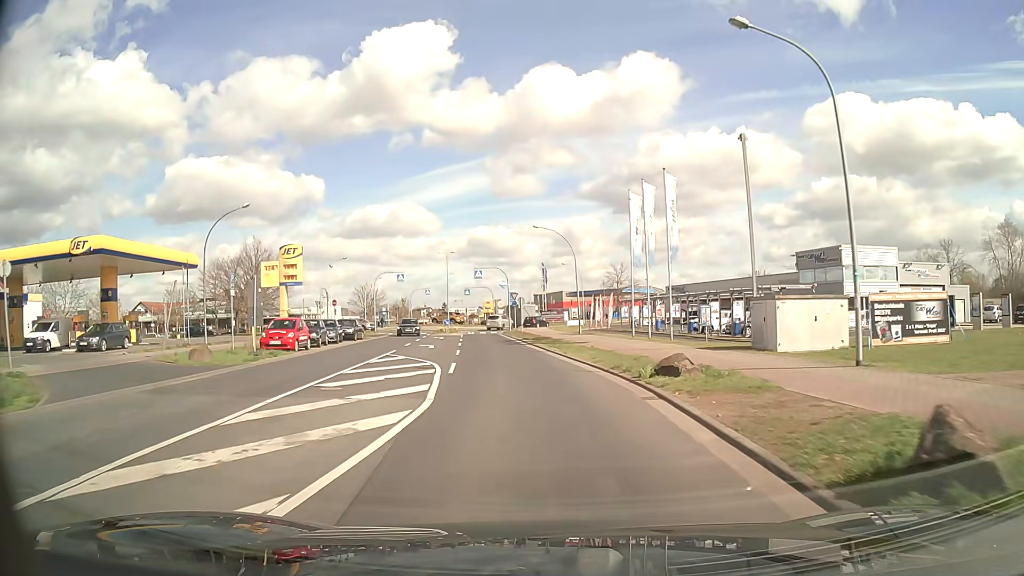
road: tertiary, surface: asphalt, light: Day
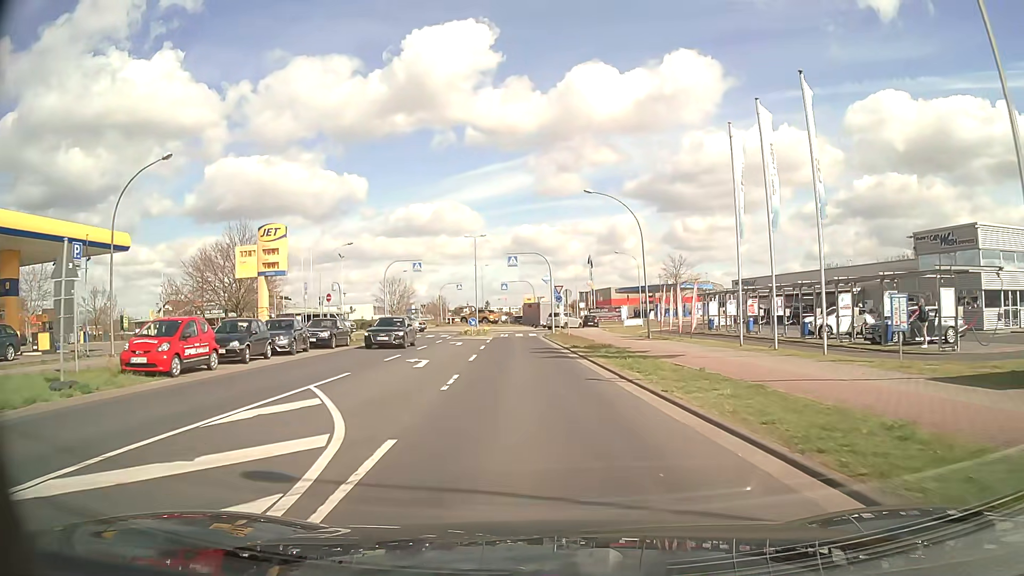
(-0.4, +13.0) m; -4°
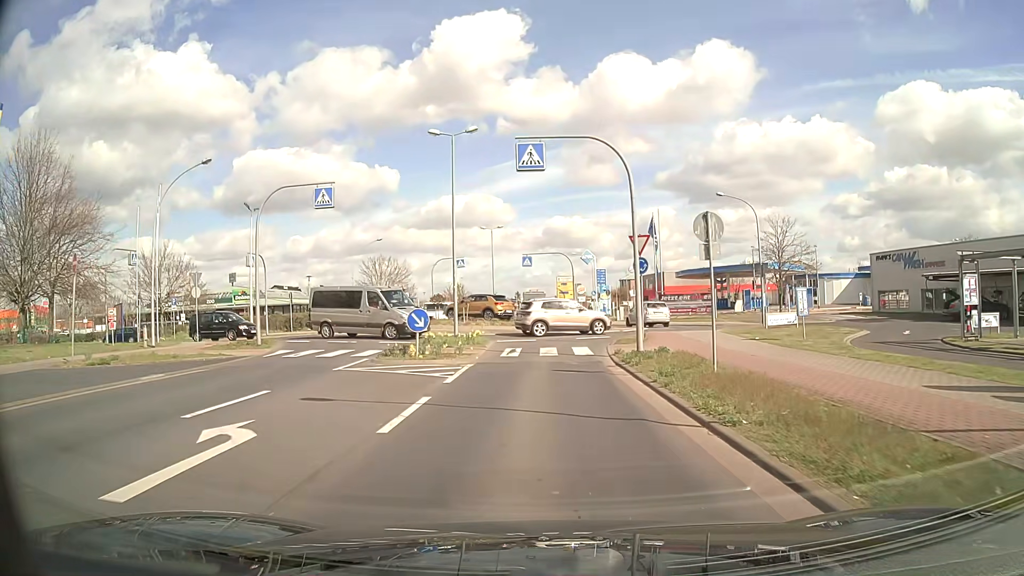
(-0.9, +30.0) m; -3°
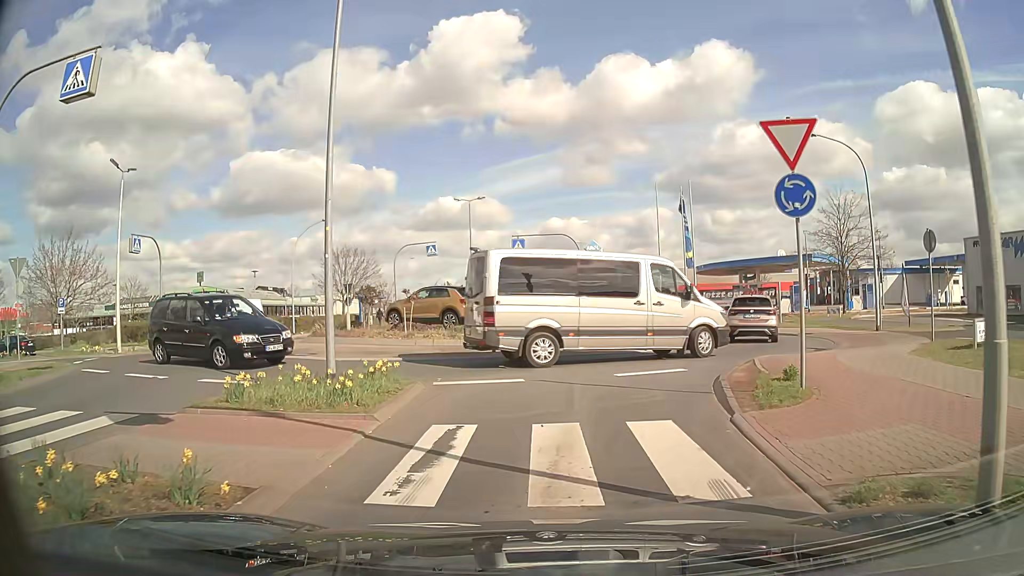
(0.0, +14.1) m; 0°
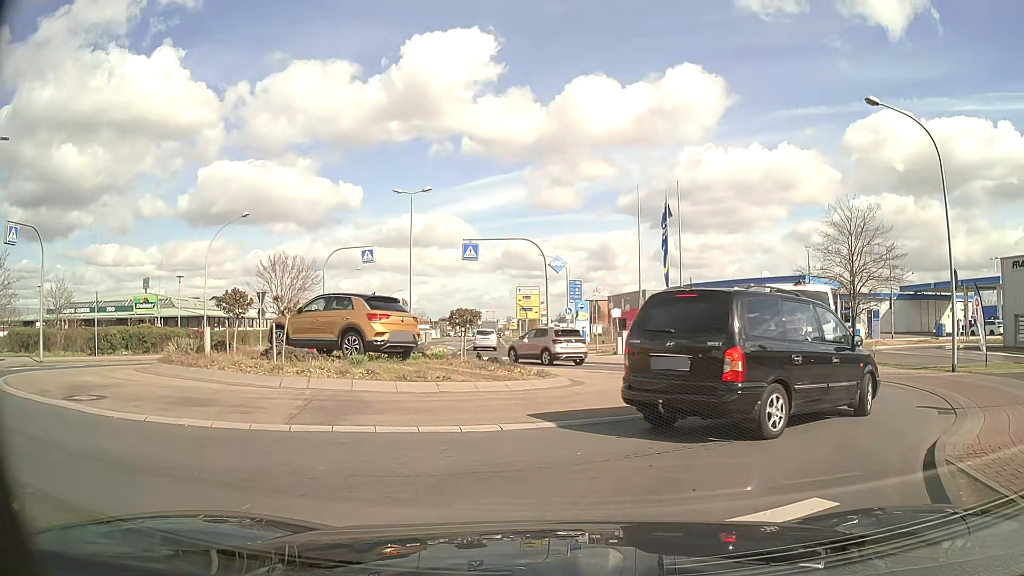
(+0.2, +7.8) m; +2°
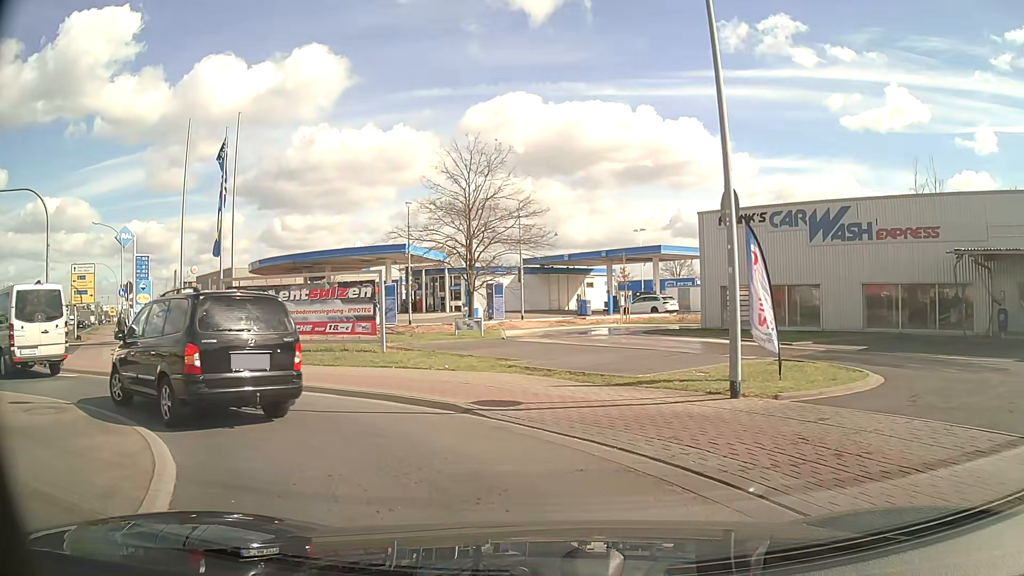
(+3.7, +10.5) m; +36°
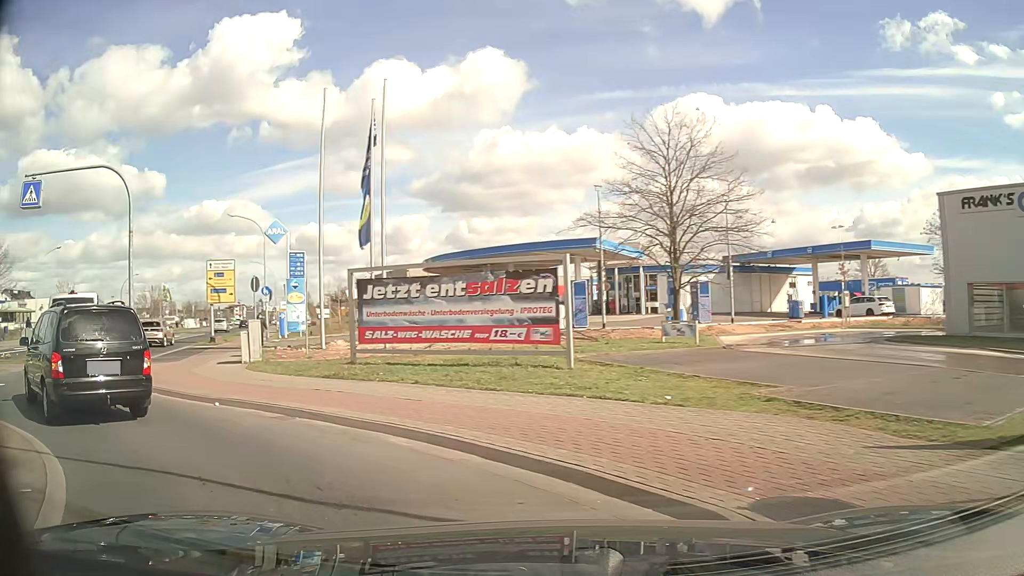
(-0.7, +5.3) m; -15°
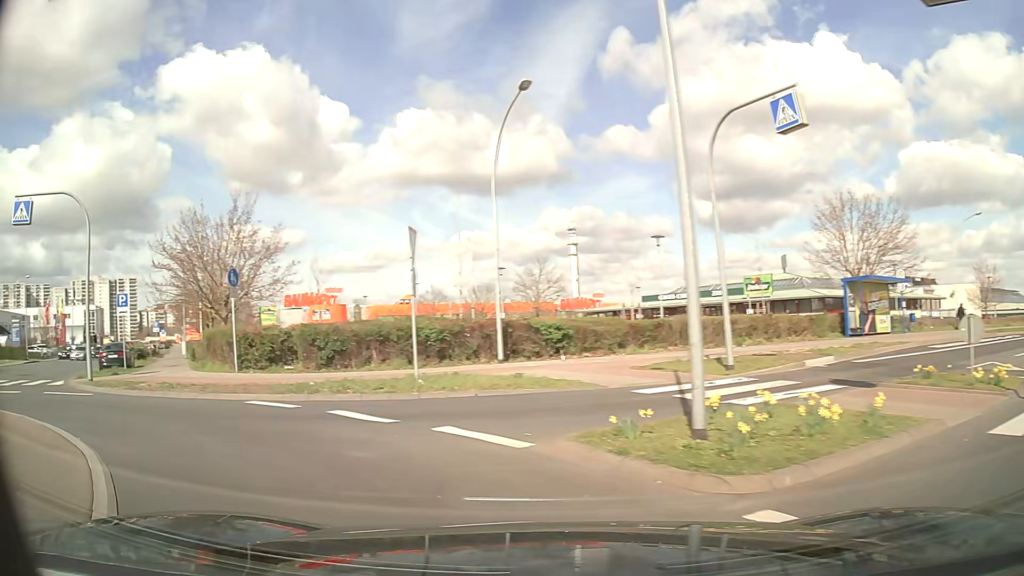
(-9.0, +10.6) m; -80°
(-4, +9) (-13, +14) (-20, +21) (-26, +29) (-31, +37) (-37, +46) (-42, +54) (-47, +62) (-53, +71) (-58, +79) m
